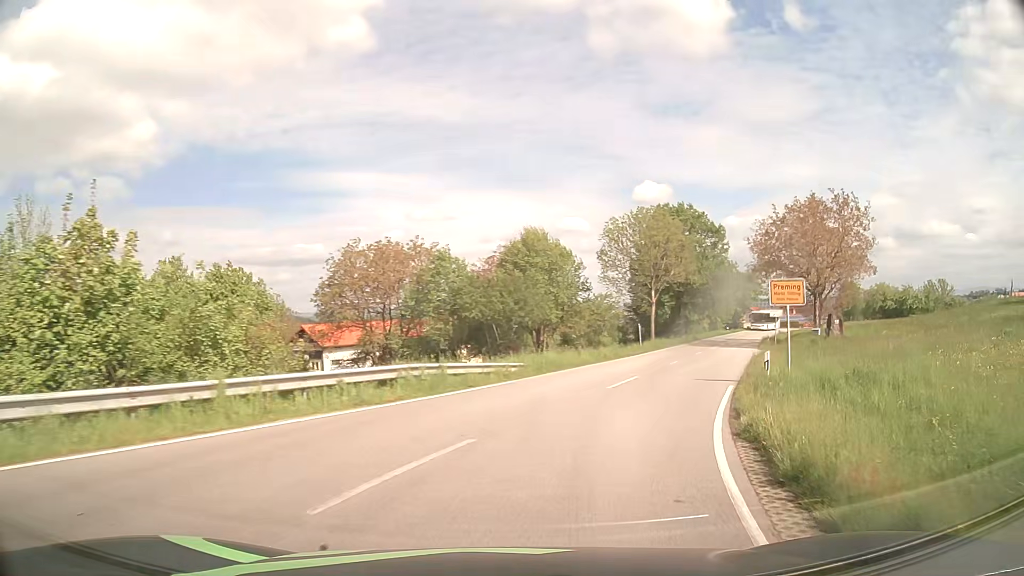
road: tertiary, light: Day
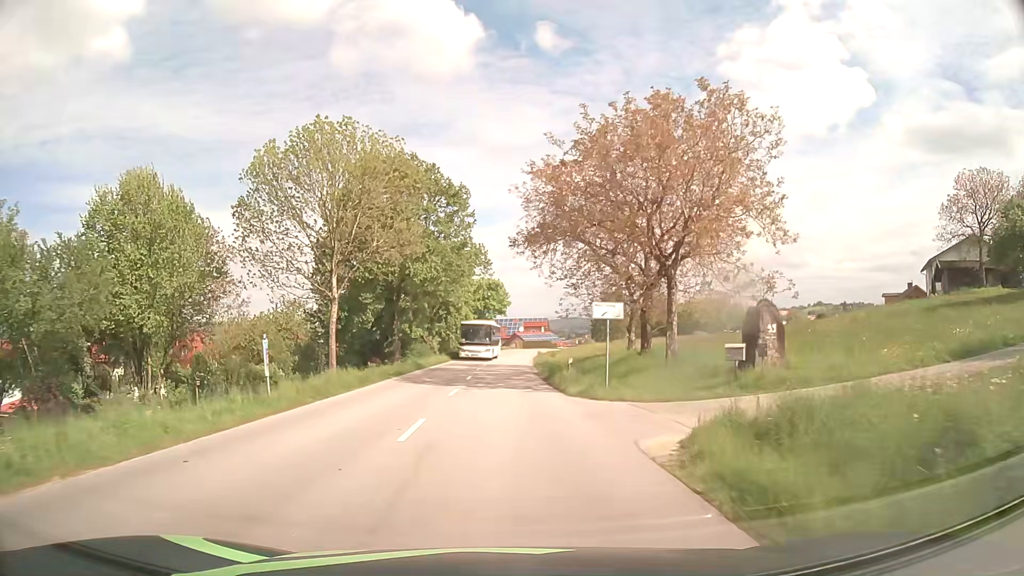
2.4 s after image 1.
(+7.3, +25.3) m; +24°
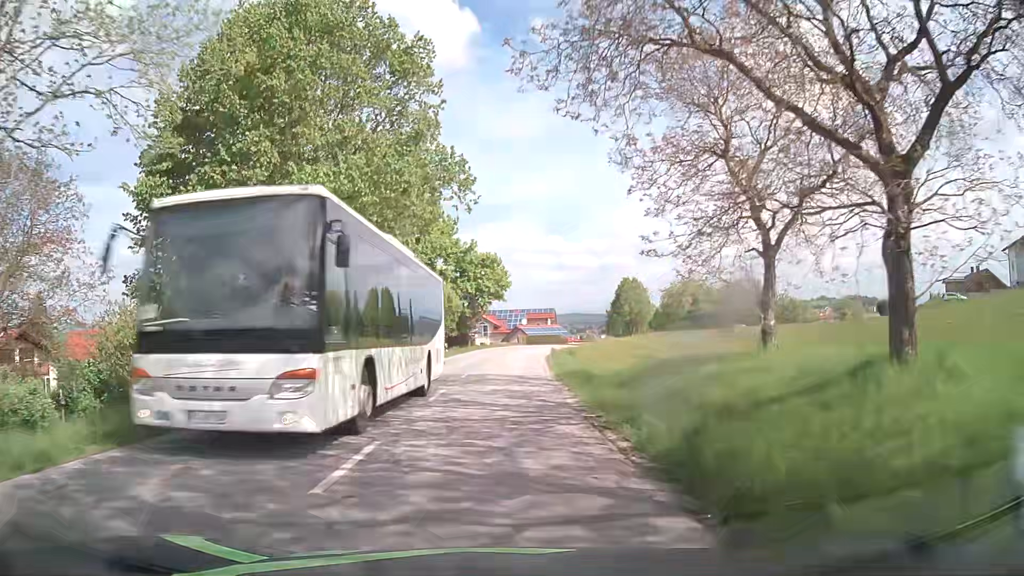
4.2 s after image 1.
(+0.2, +22.0) m; +1°
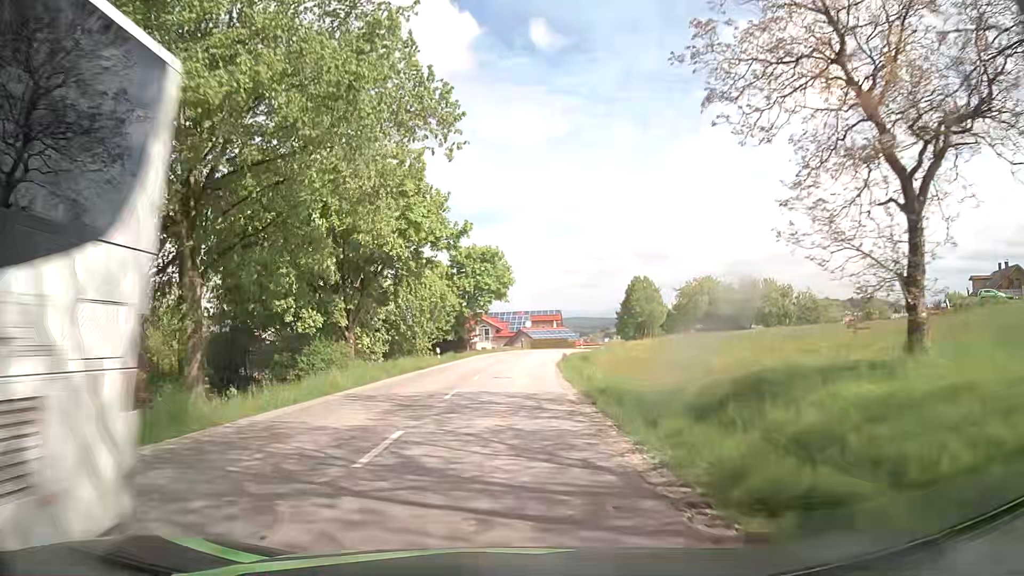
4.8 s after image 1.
(-0.1, +7.7) m; -1°
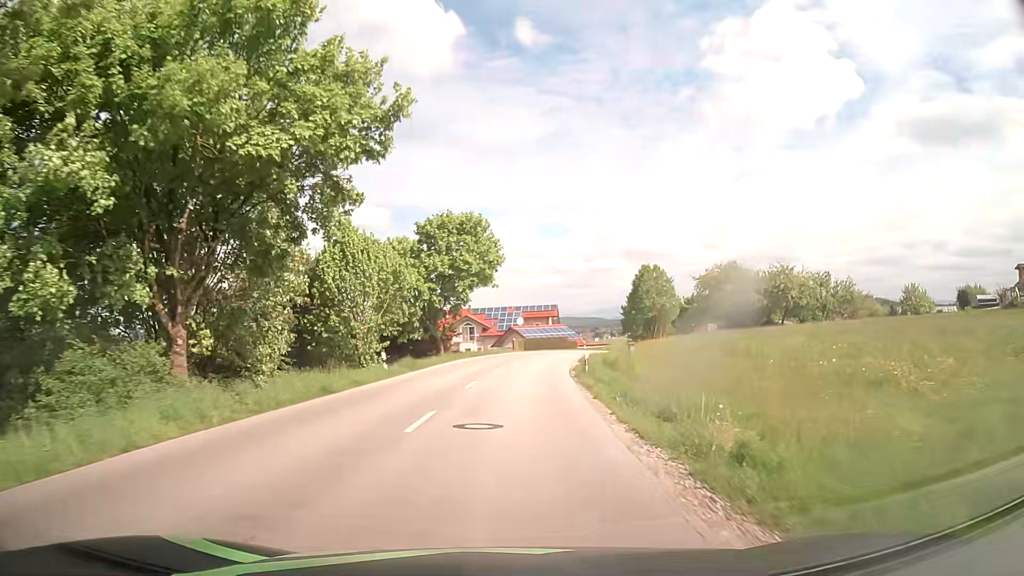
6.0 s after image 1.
(+0.2, +15.4) m; +2°
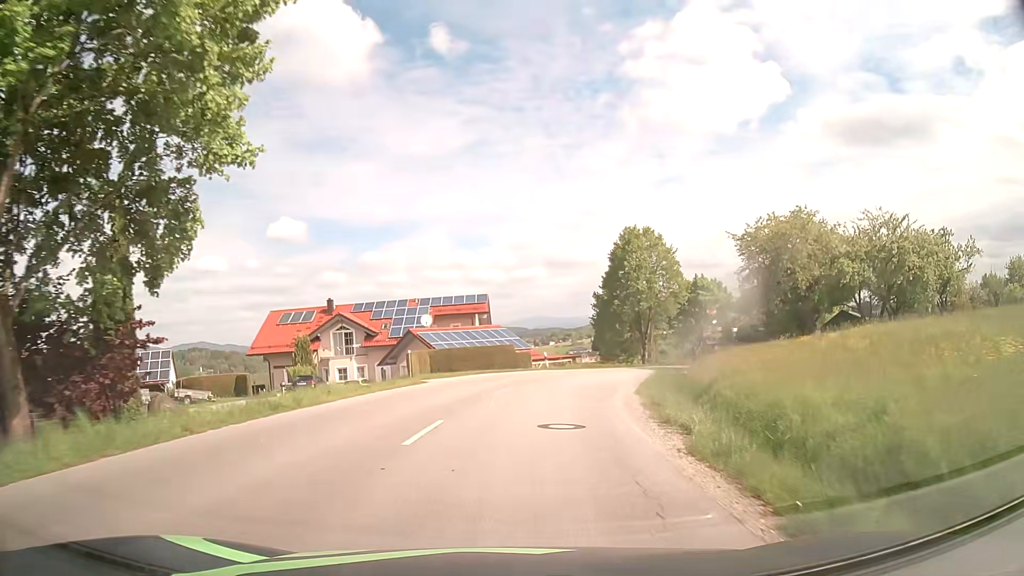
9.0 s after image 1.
(+1.3, +36.9) m; +6°
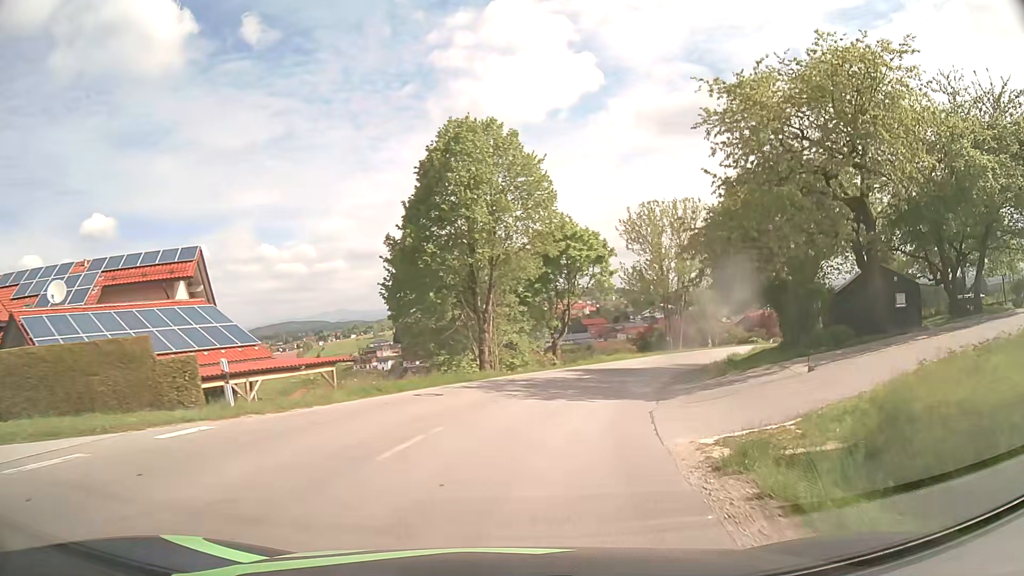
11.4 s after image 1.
(+3.4, +27.5) m; +16°
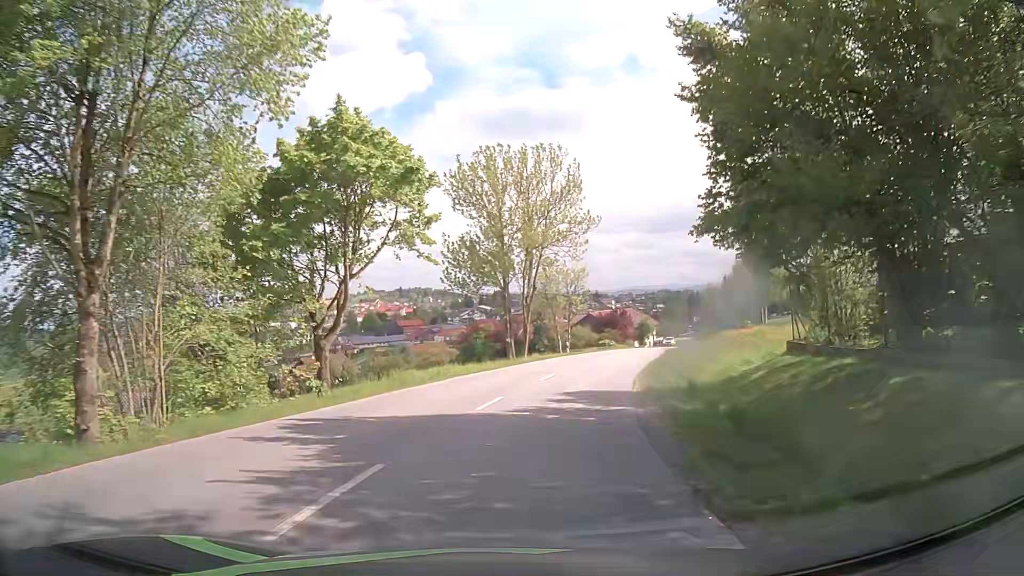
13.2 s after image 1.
(+2.8, +20.5) m; +15°
(+1, +10) (+2, +20) (+4, +30) (+7, +39) (+10, +49) (+13, +58) (+16, +68) (+19, +77) (+23, +87) (+27, +96) m
